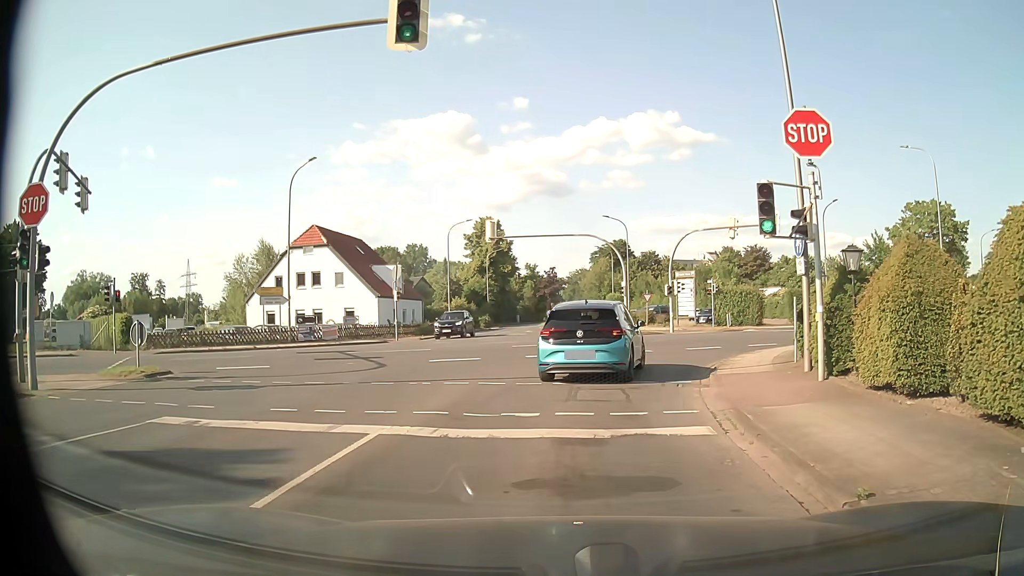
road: unclassified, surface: asphalt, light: Day
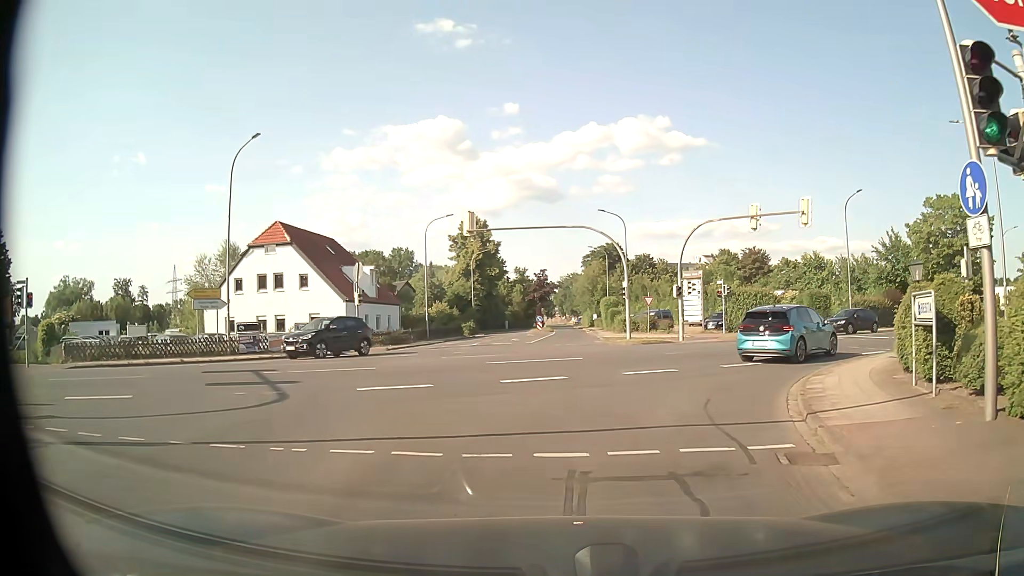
(0.0, +6.4) m; +1°
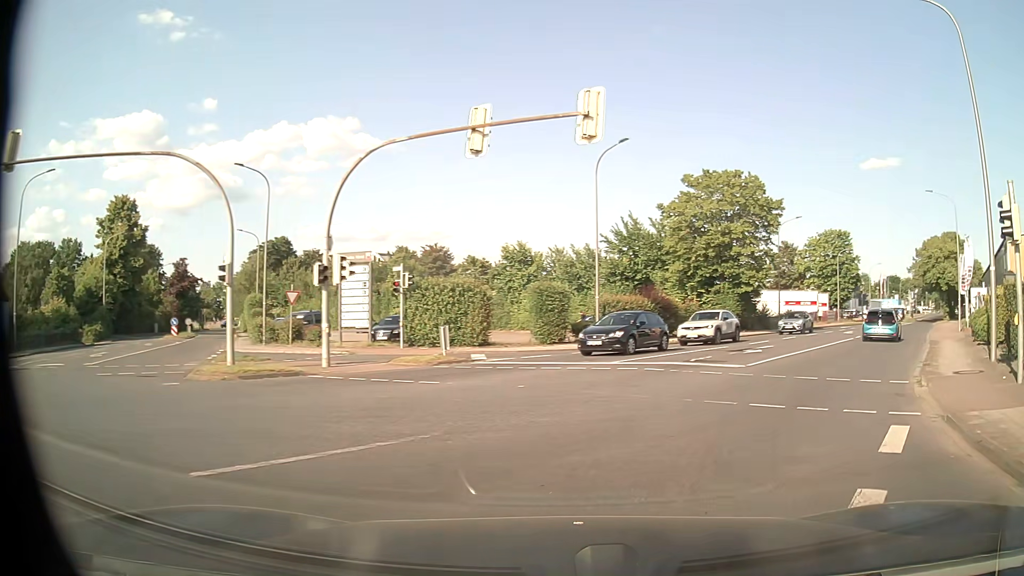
(+2.8, +16.4) m; +27°
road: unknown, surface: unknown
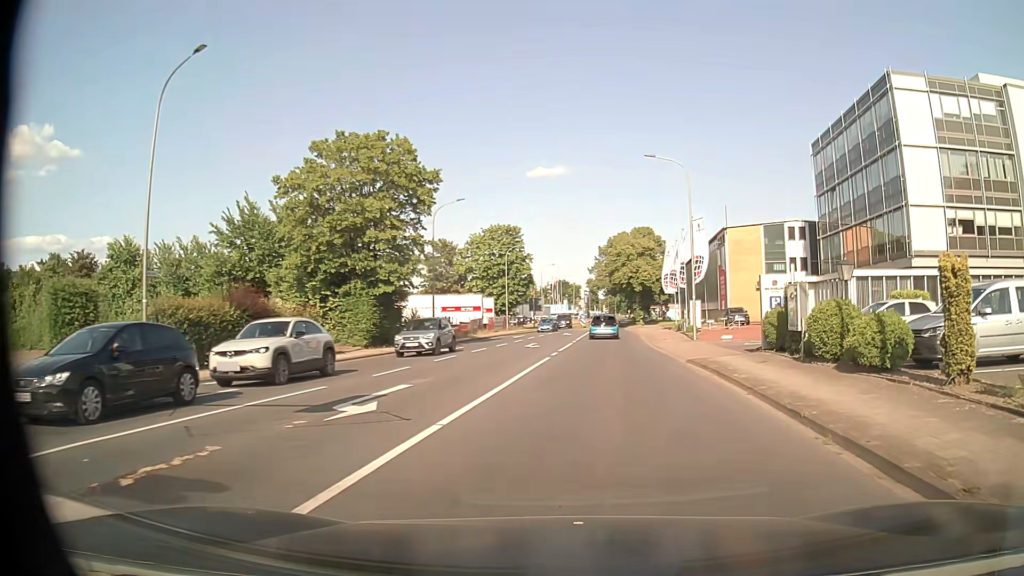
(+3.5, +12.3) m; +28°
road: tertiary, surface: asphalt
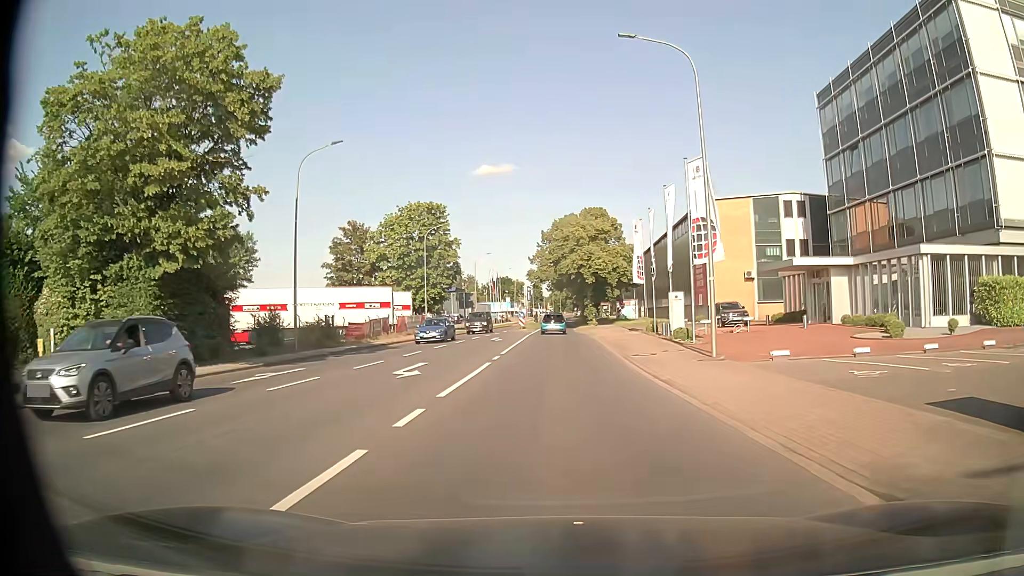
(+1.1, +15.7) m; +5°
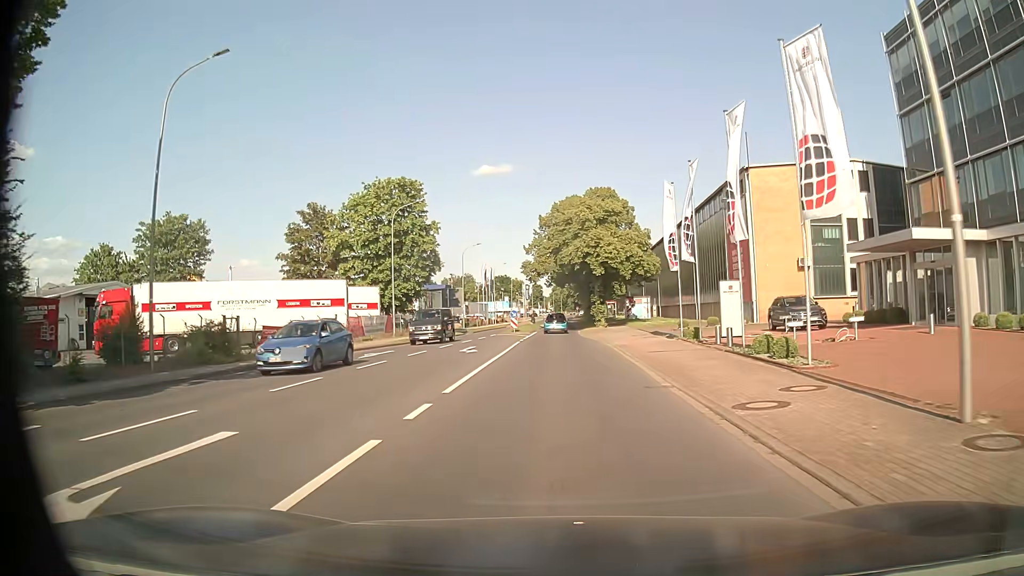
(+0.1, +12.3) m; 0°
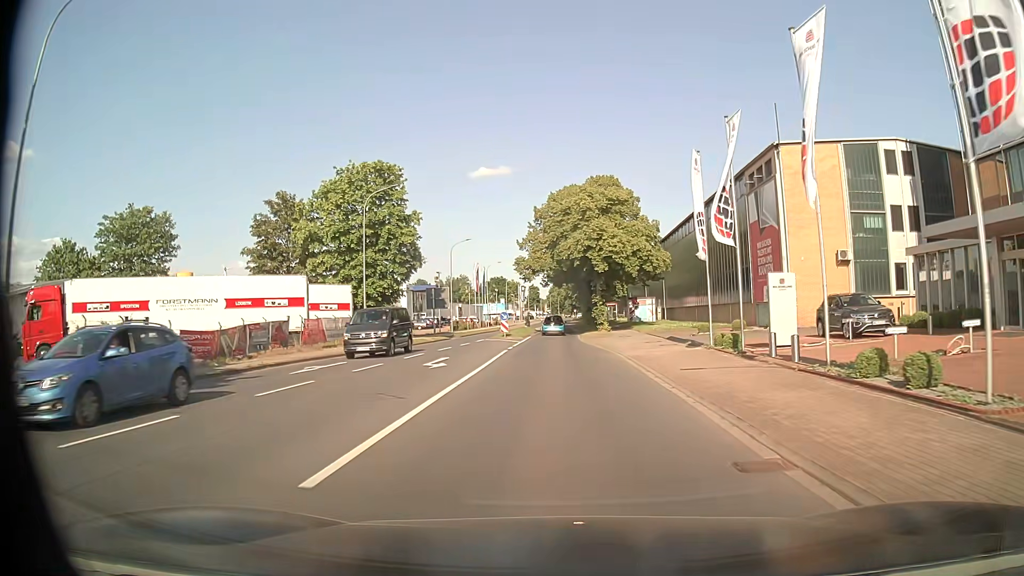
(0.0, +6.6) m; 0°
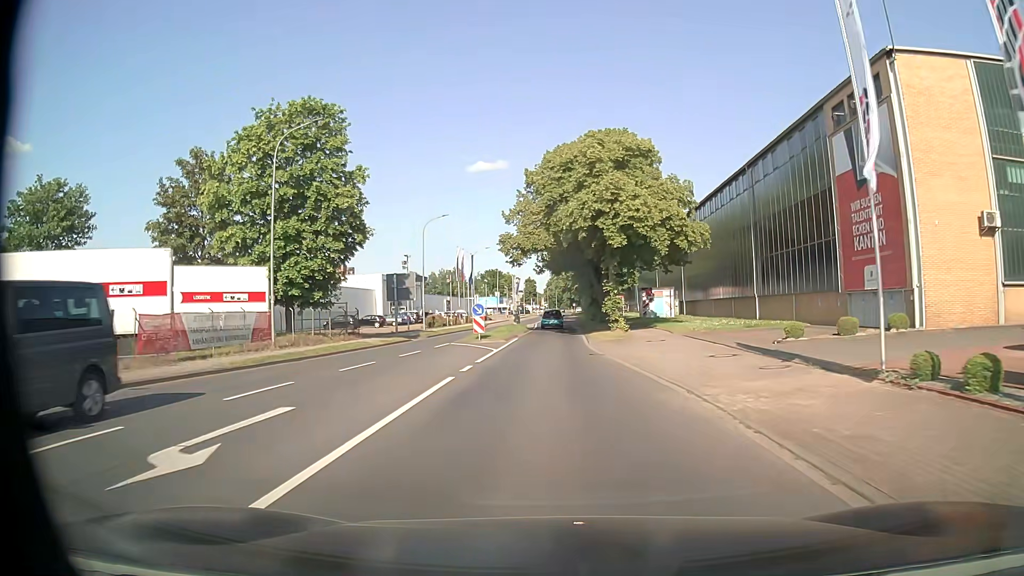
(+0.1, +13.7) m; 0°
(0, +10) (0, +20) (0, +30) (0, +40) (0, +50) (0, +60) (0, +70) (+1, +80) (+1, +90) (+1, +100) m
